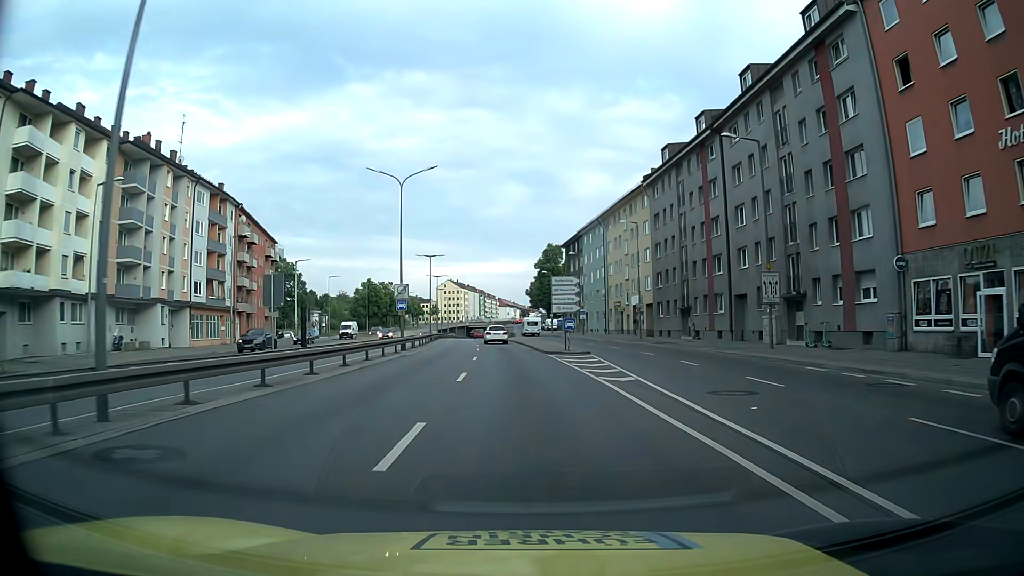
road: trunk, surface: asphalt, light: Day
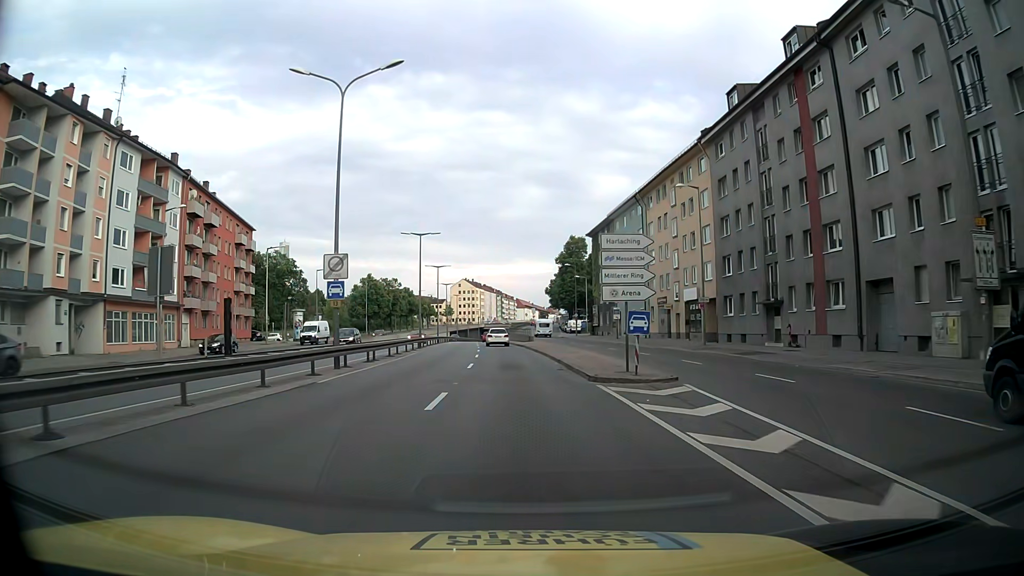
(-0.2, +16.5) m; -2°
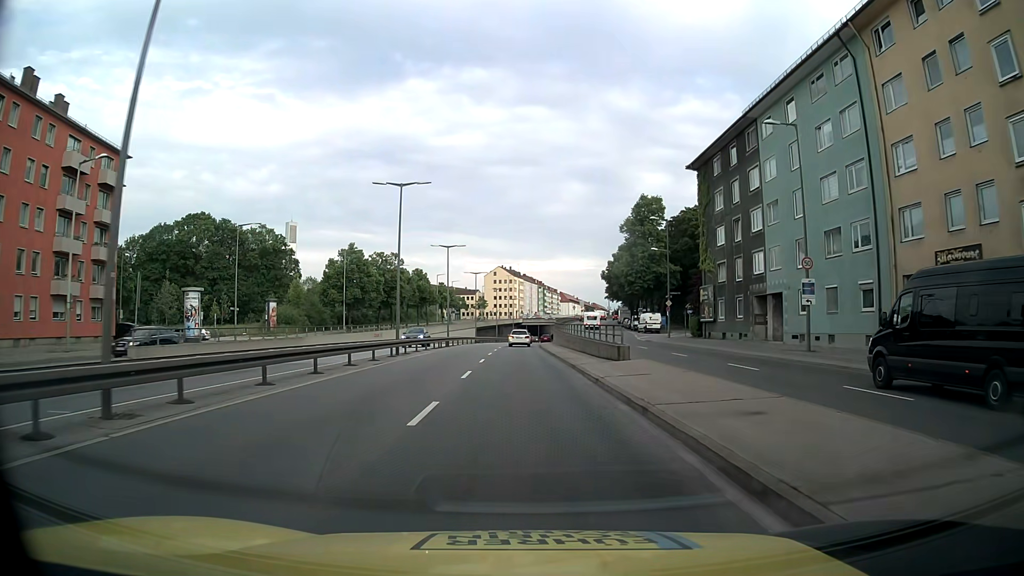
(-1.4, +41.0) m; -4°
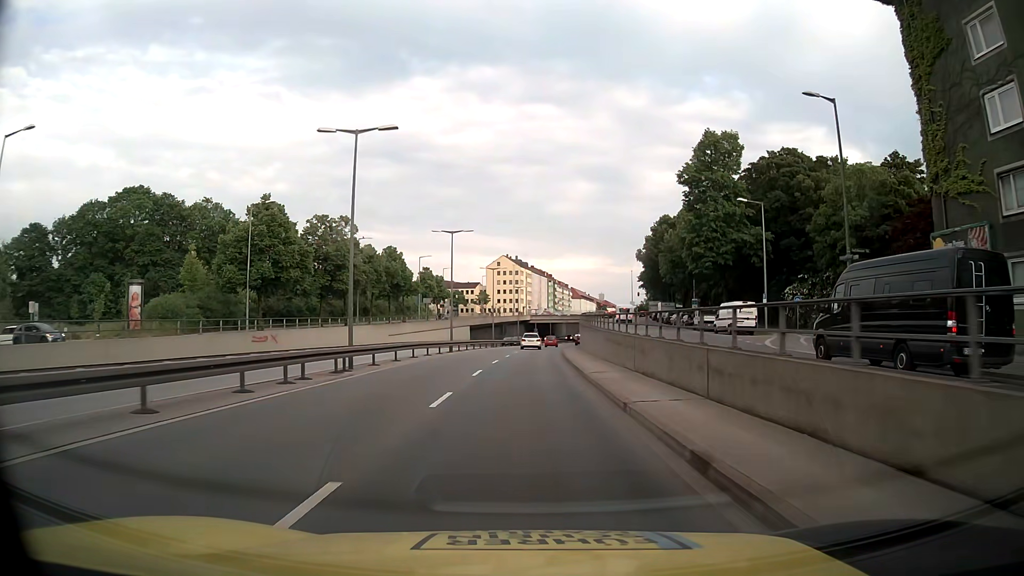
(-0.4, +33.4) m; -1°
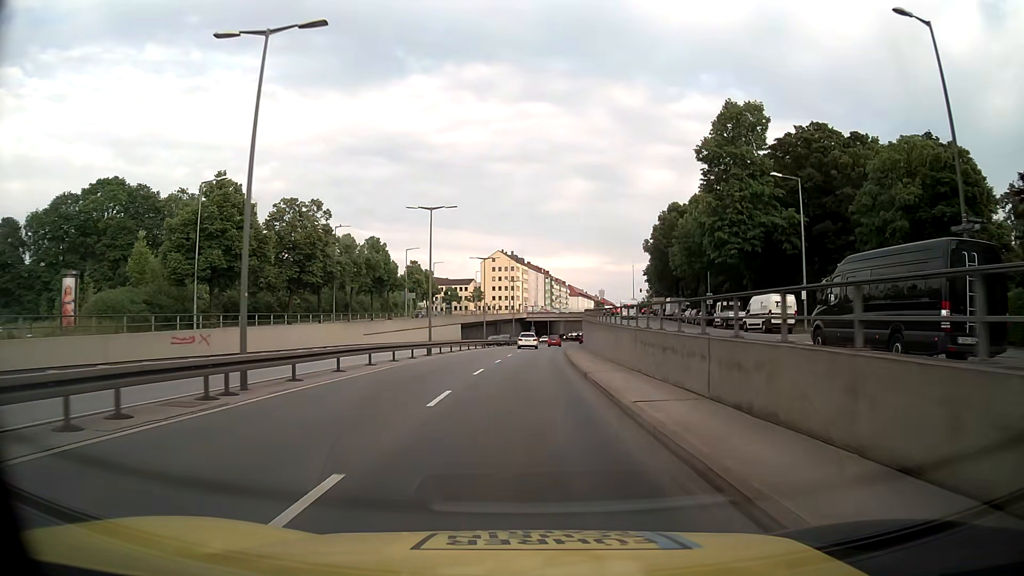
(0.0, +8.8) m; 0°
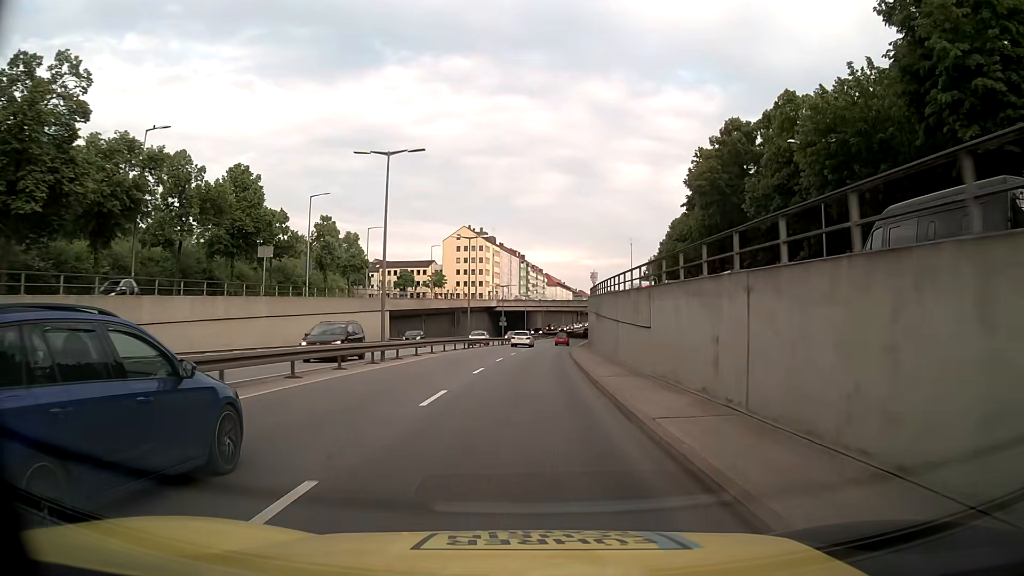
(+0.7, +36.4) m; +2°
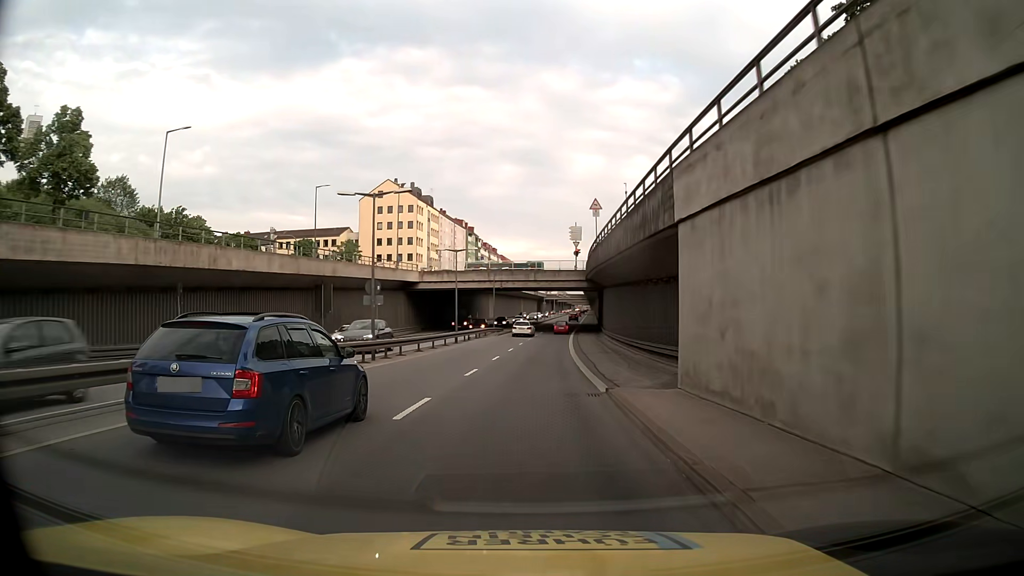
(+1.5, +46.8) m; +4°
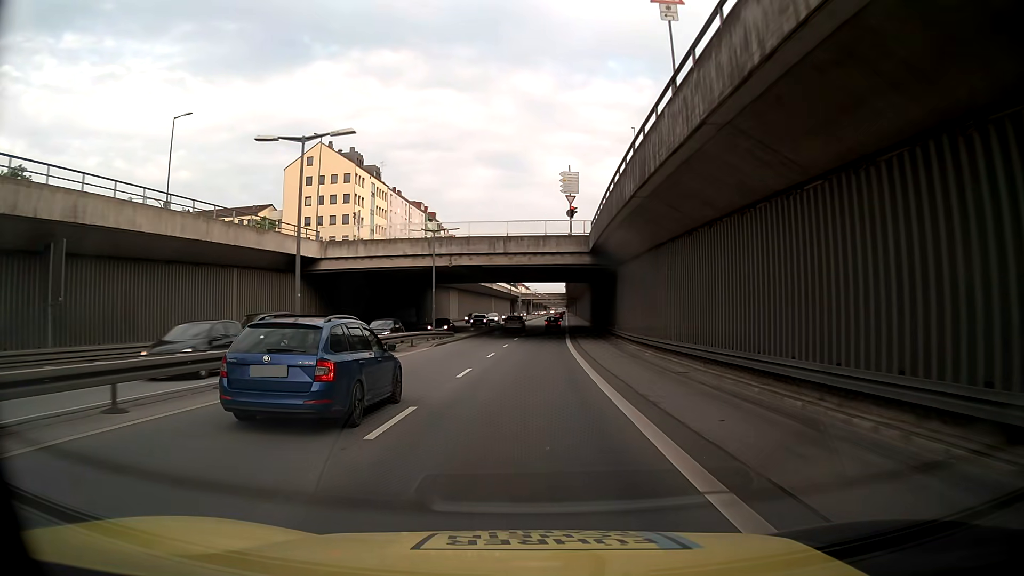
(+0.5, +28.6) m; +2°
(0, +10) (0, +20) (+1, +30) (+1, +40) (+2, +50) (+2, +60) (+3, +70) (+4, +80) (+3, +90) (+3, +100) m
